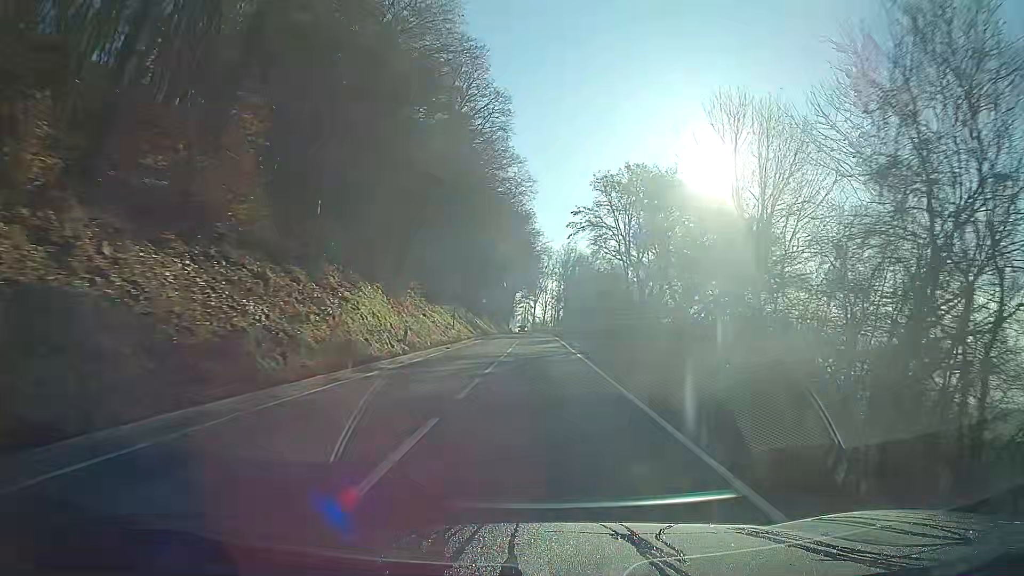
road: secondary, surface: asphalt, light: Day
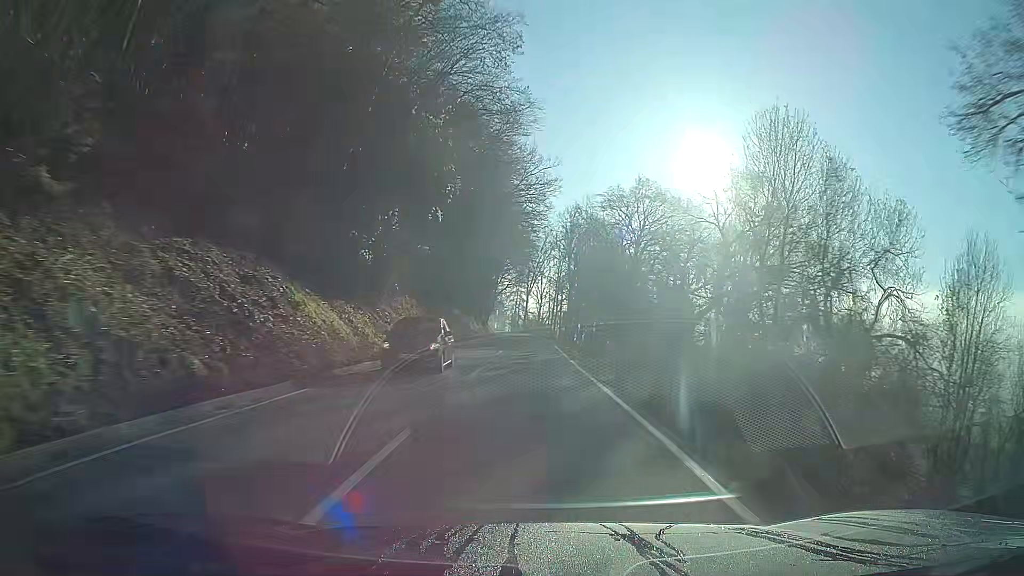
(+0.5, +50.5) m; +1°
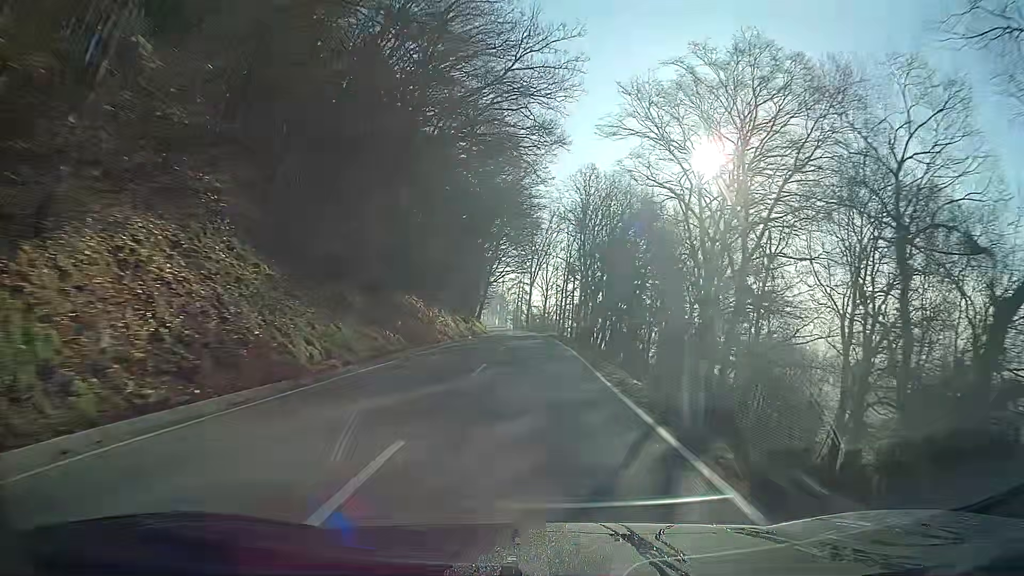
(-0.2, +25.7) m; -1°
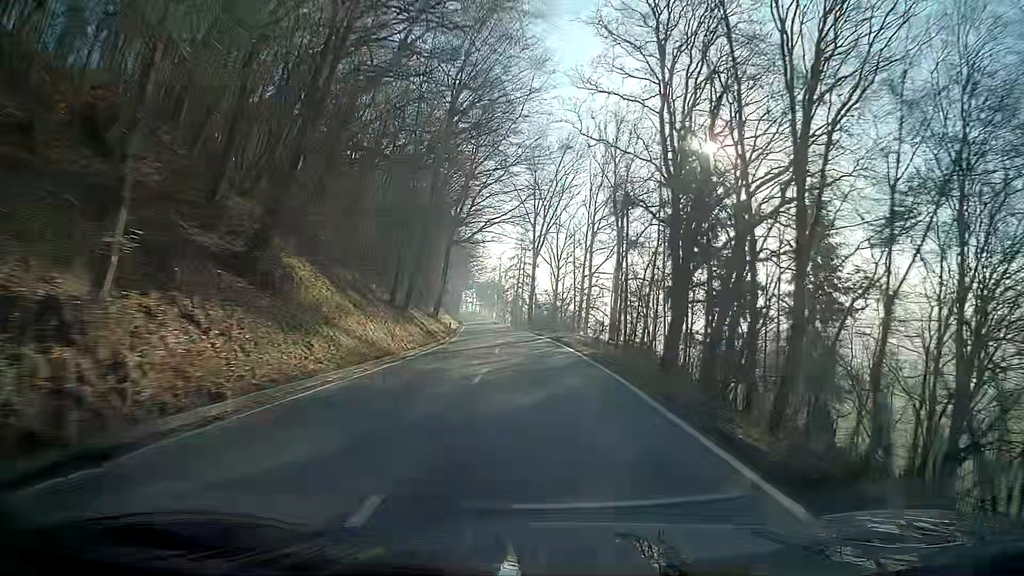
(+0.1, +51.8) m; -1°
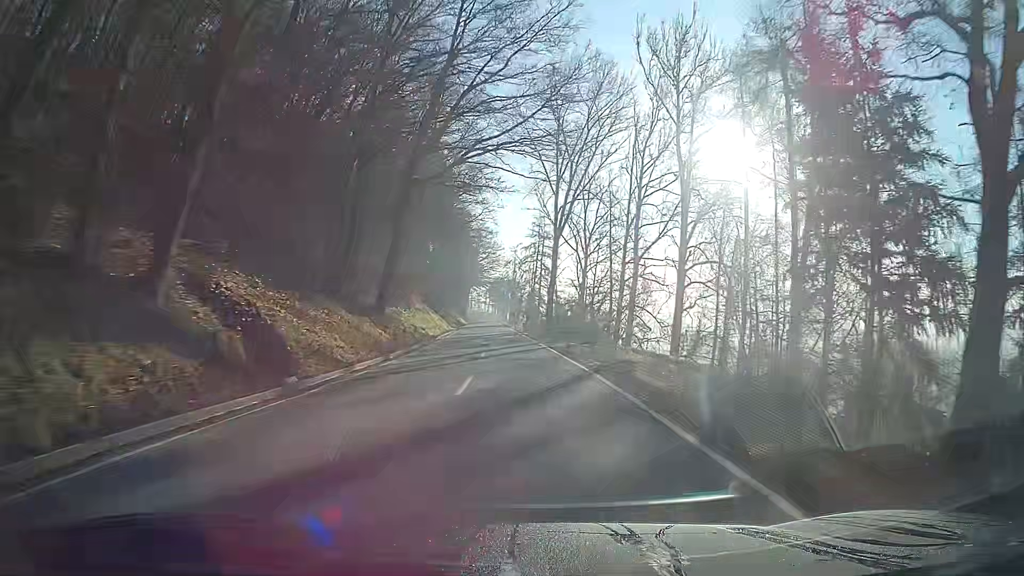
(-0.4, +26.2) m; -2°
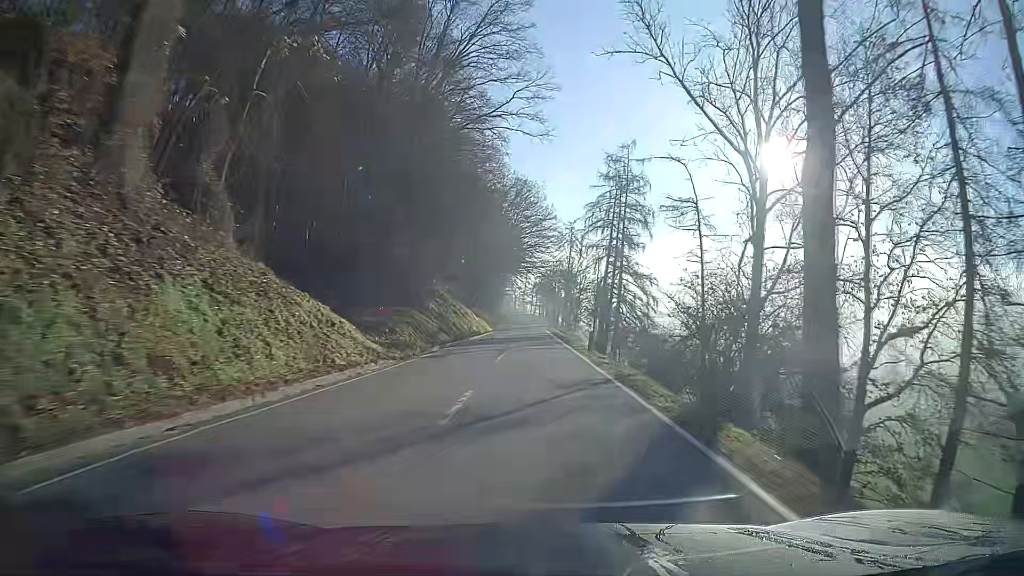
(-2.2, +53.1) m; -4°
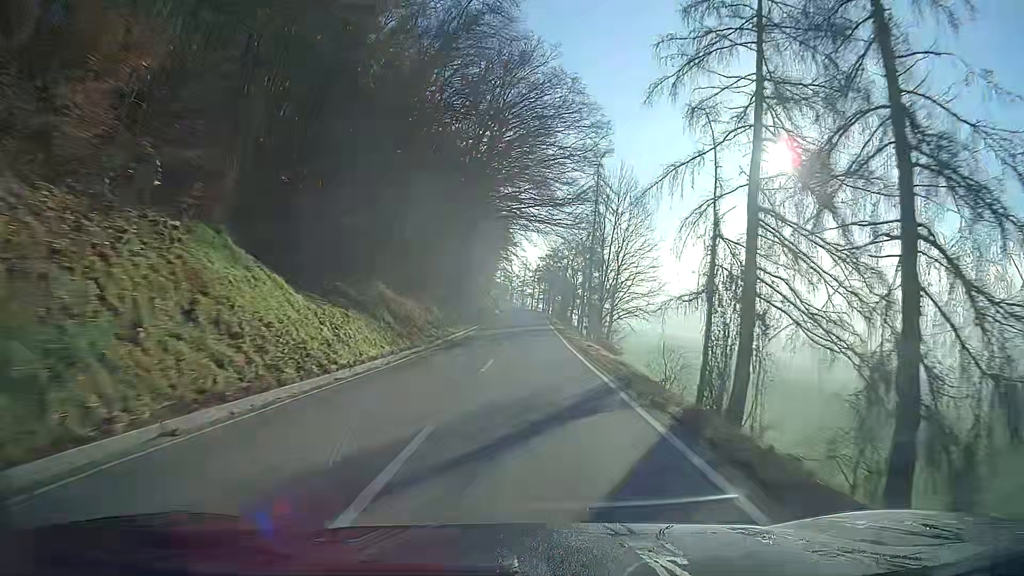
(0.0, +53.5) m; 0°
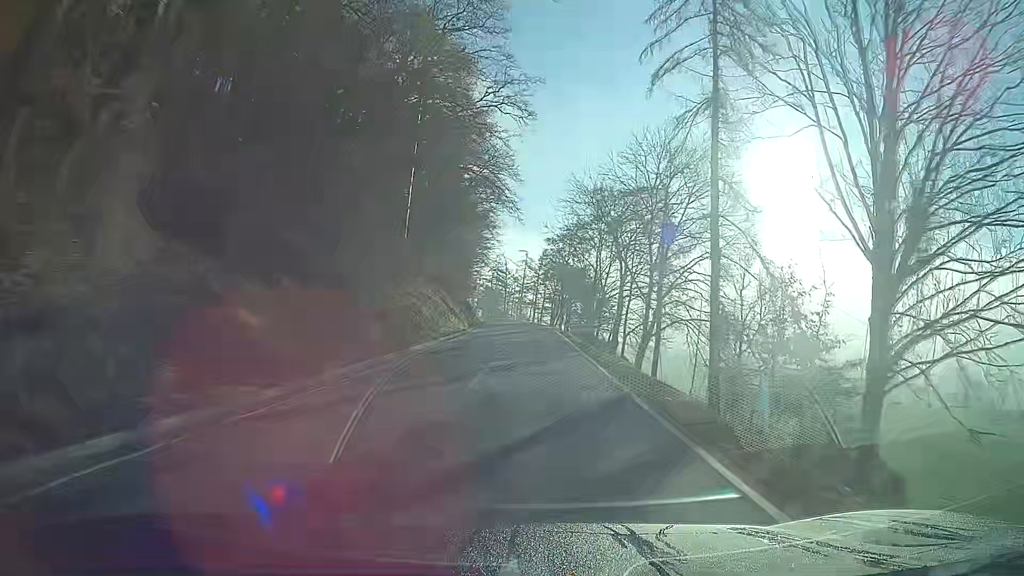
(+0.1, +53.1) m; 0°
